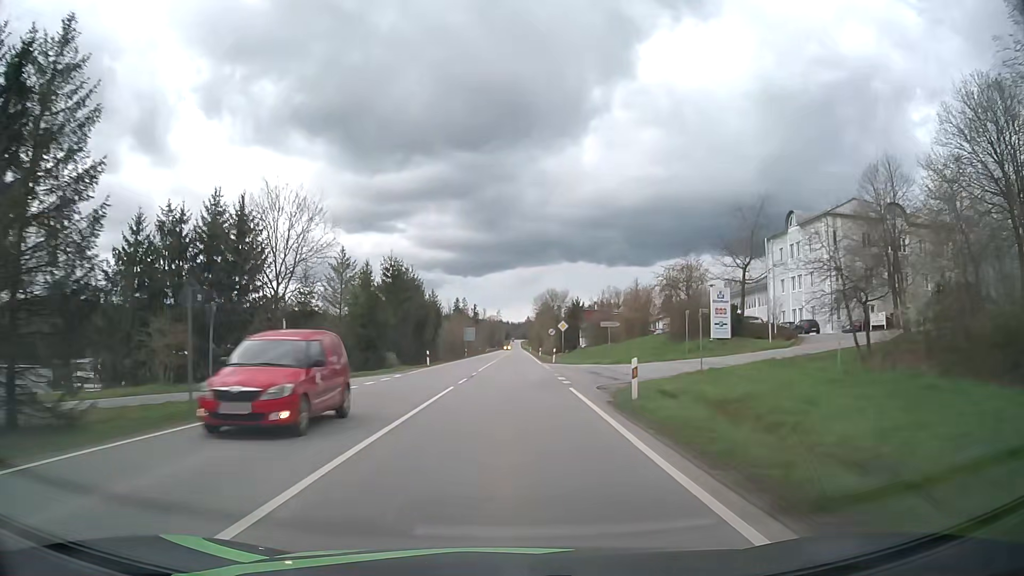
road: secondary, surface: asphalt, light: Day
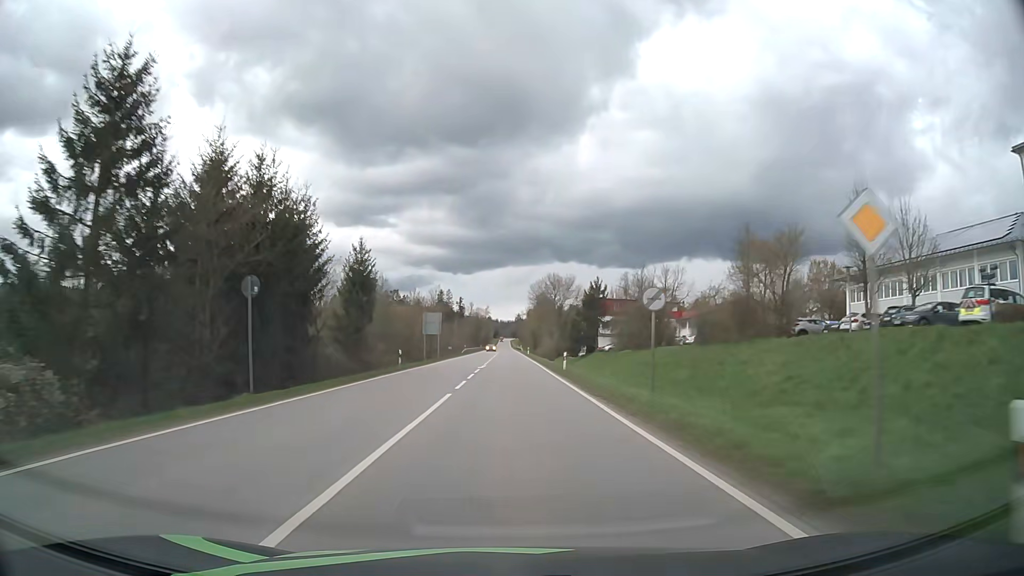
(+0.5, +45.8) m; +1°
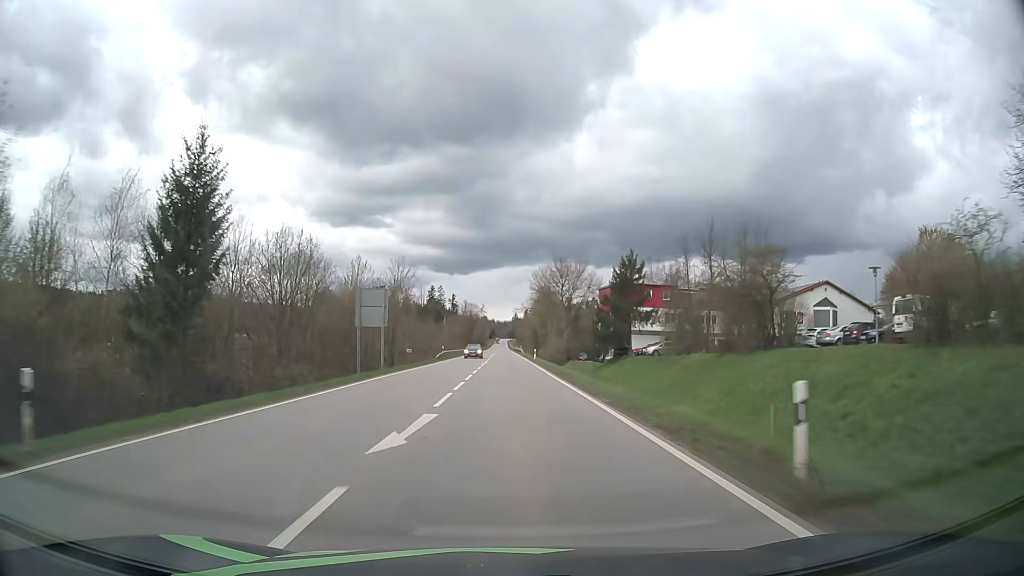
(+0.1, +30.5) m; 0°
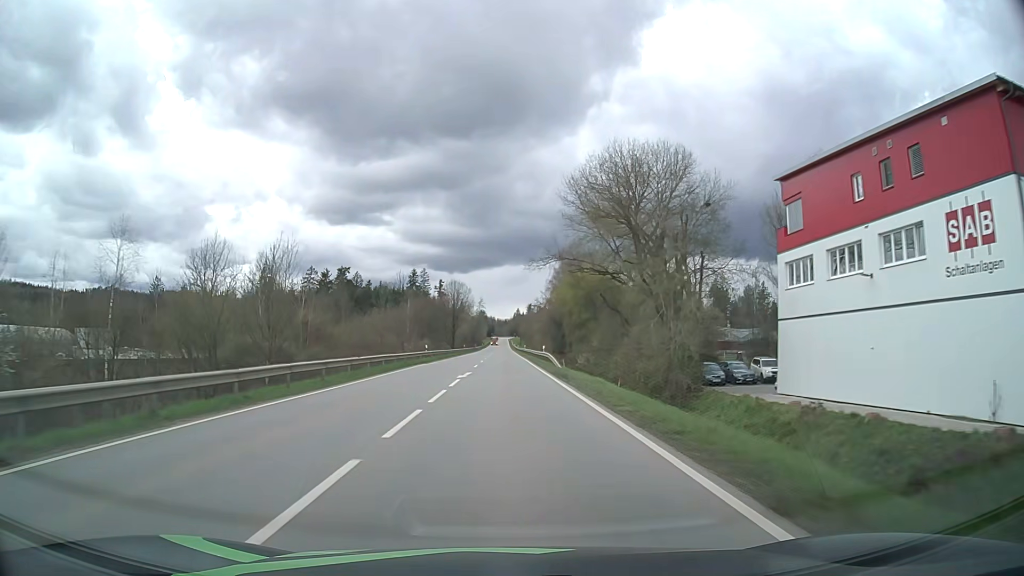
(-0.1, +76.8) m; 0°
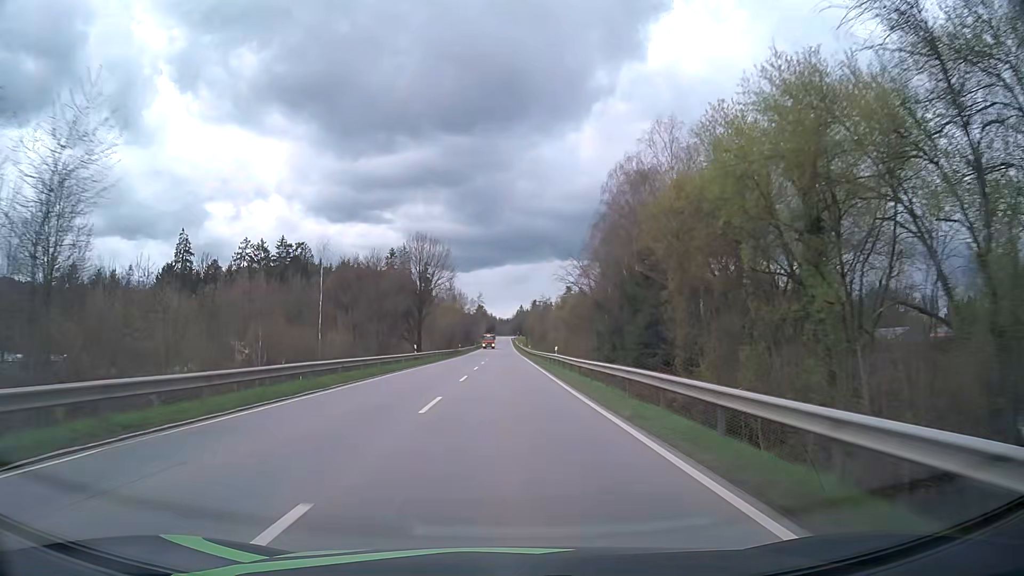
(-0.2, +62.2) m; 0°
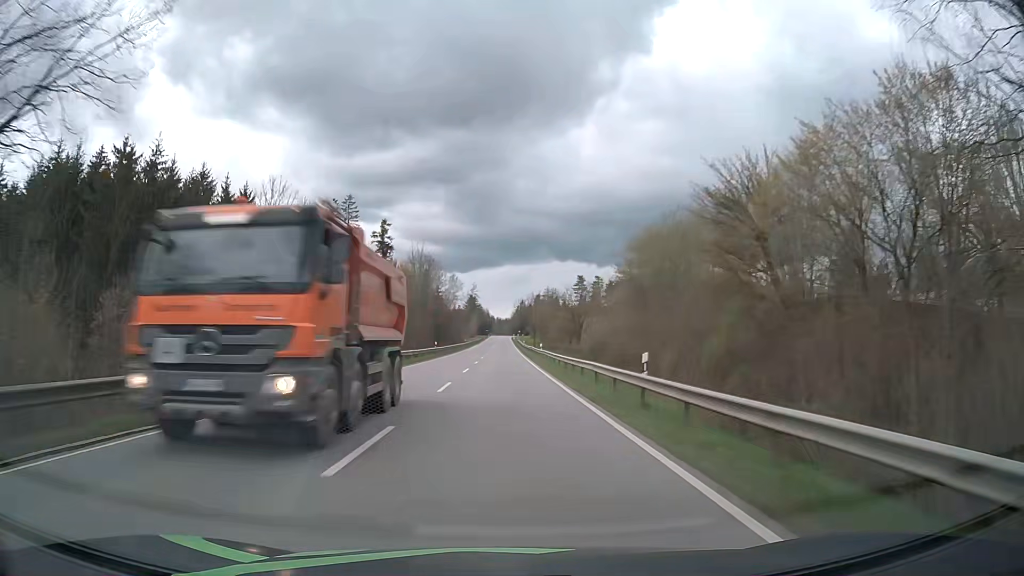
(+0.4, +78.8) m; +1°
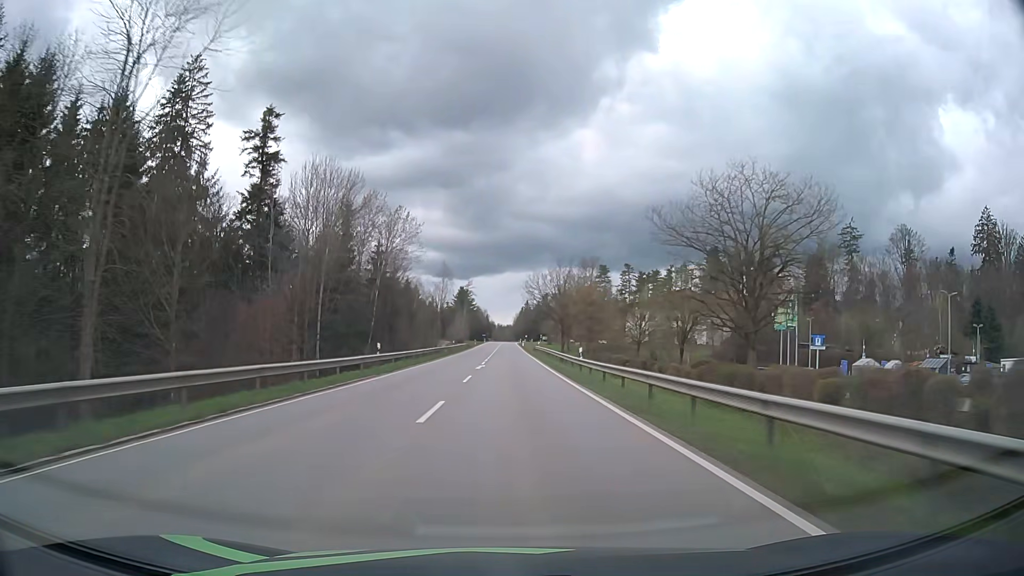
(-0.8, +79.5) m; 0°
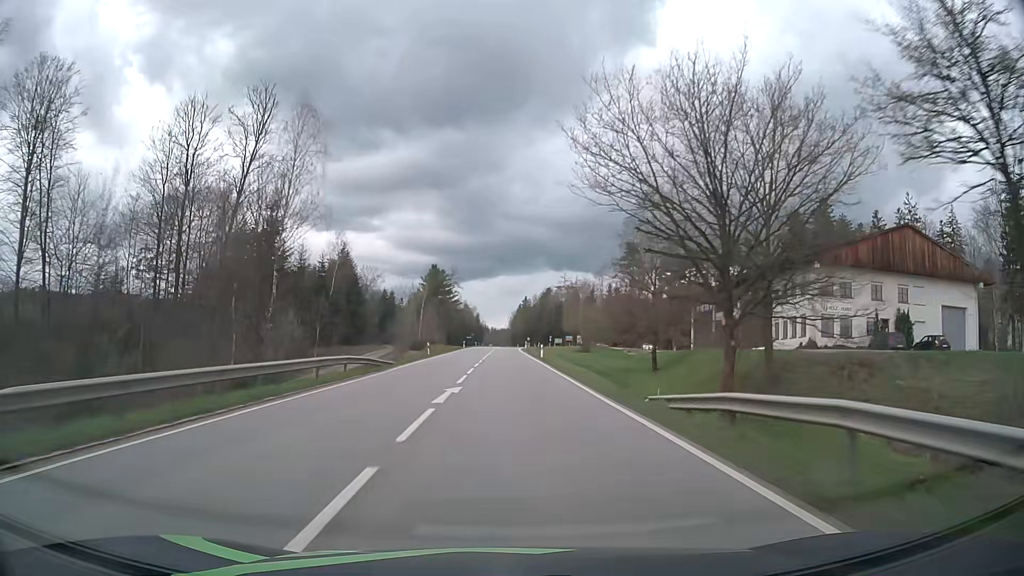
(0.0, +74.3) m; +1°
(0, +10) (0, +20) (0, +30) (0, +40) (0, +50) (0, +60) (0, +70) (0, +80) (0, +90) (+1, +100) m
